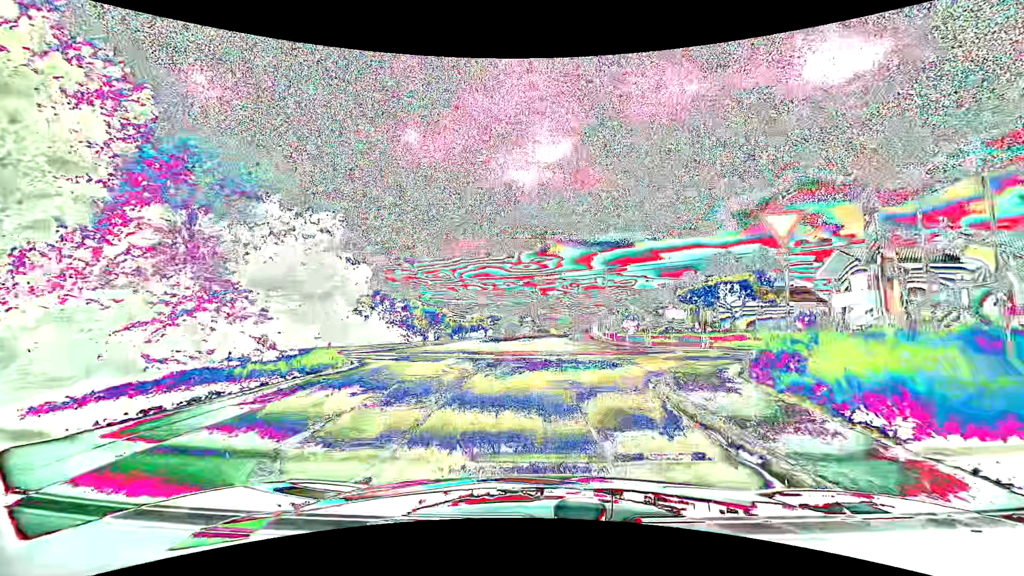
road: residential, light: Day
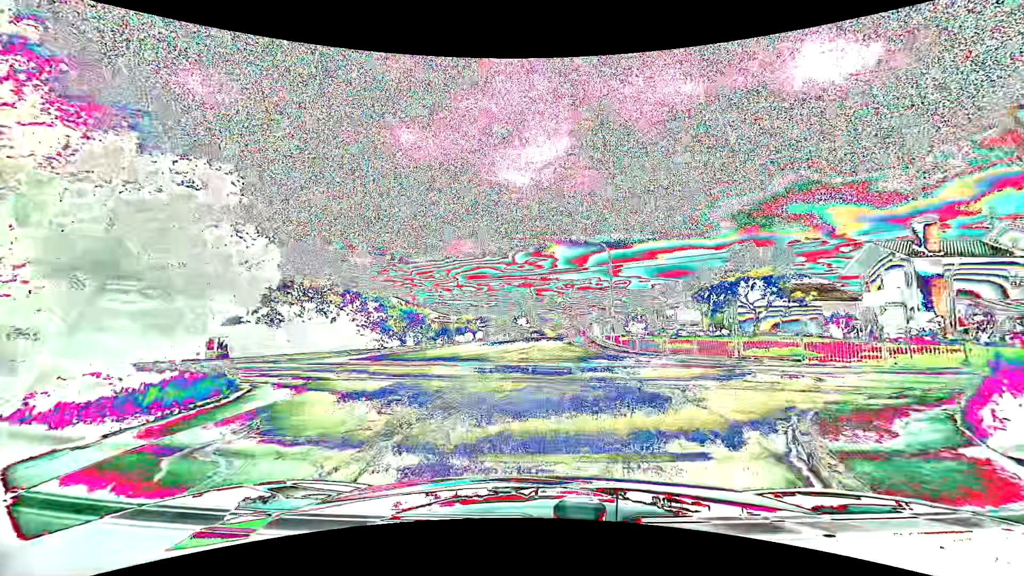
(0.0, +5.3) m; +1°
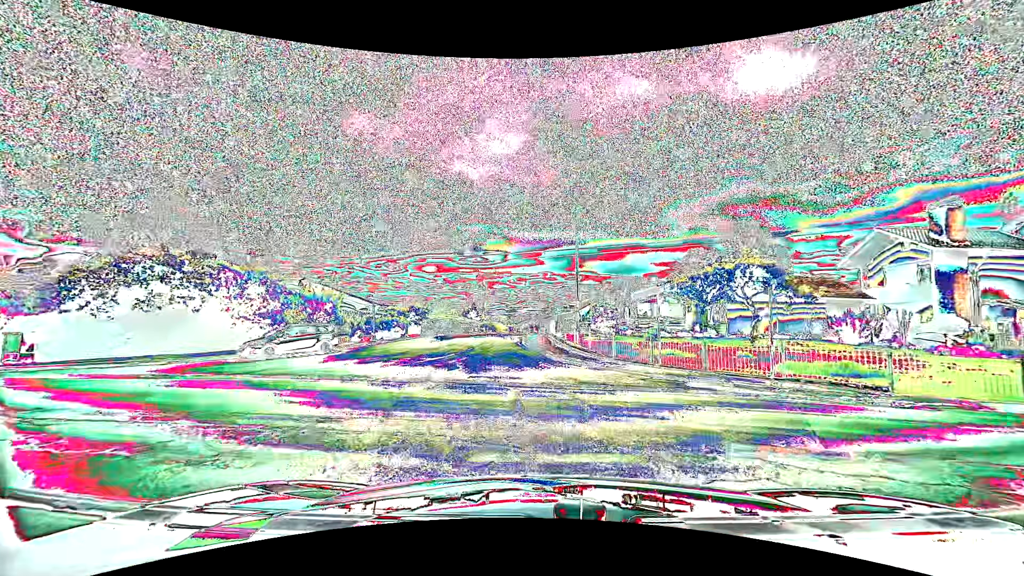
(+0.3, +8.3) m; +5°
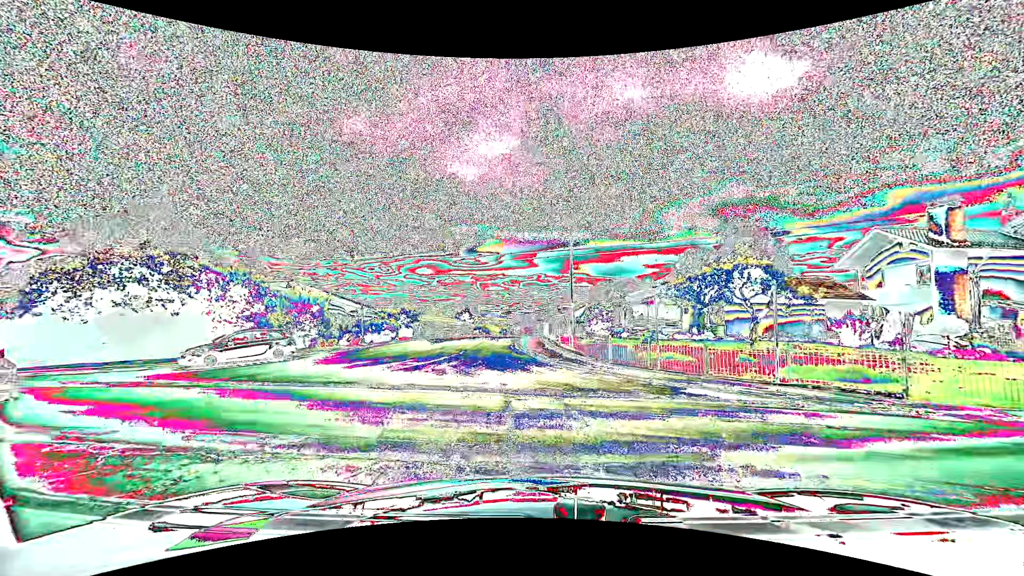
(0.0, +0.7) m; -1°
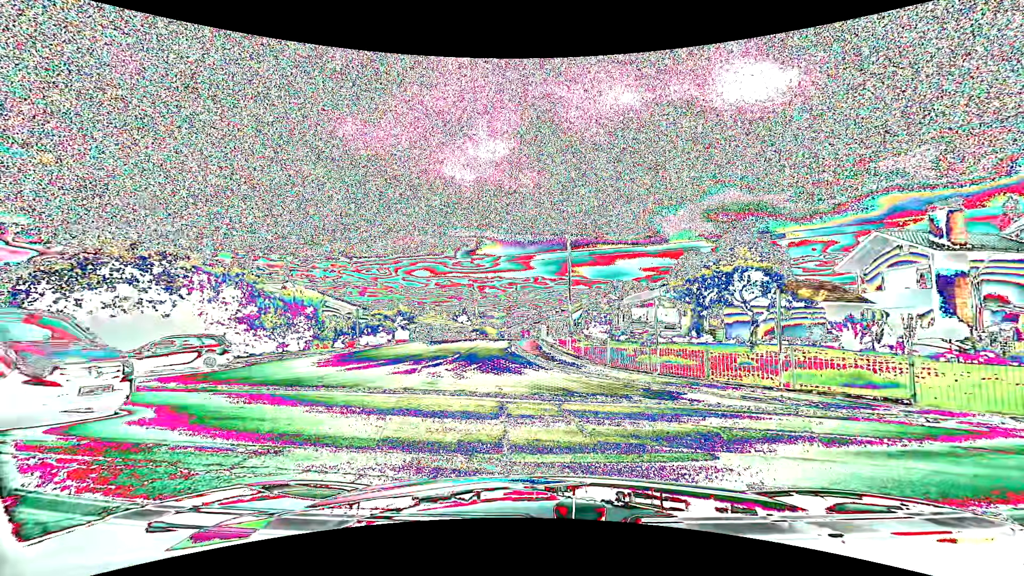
(0.0, +0.4) m; 0°
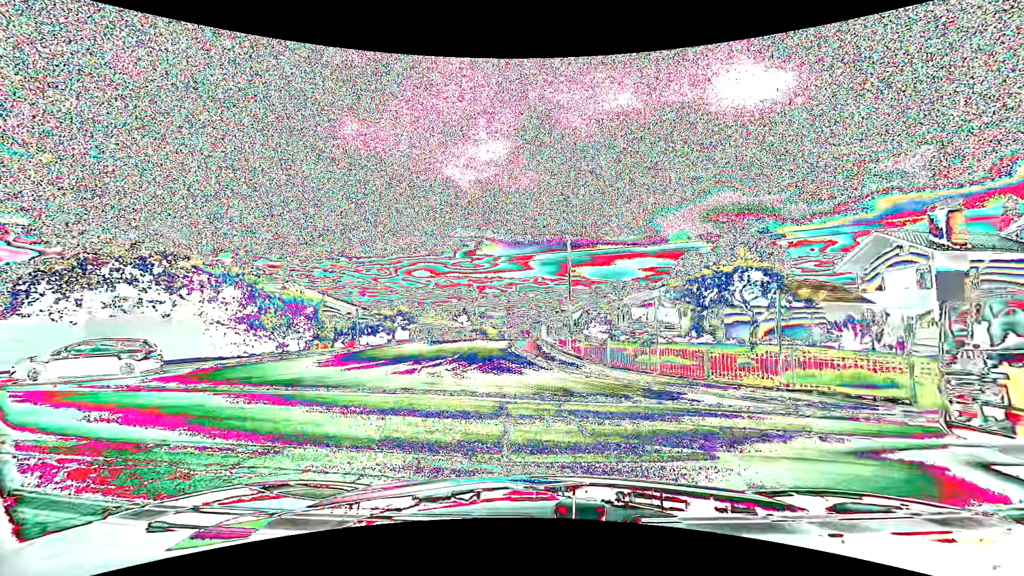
(0.0, 0.0) m; 0°
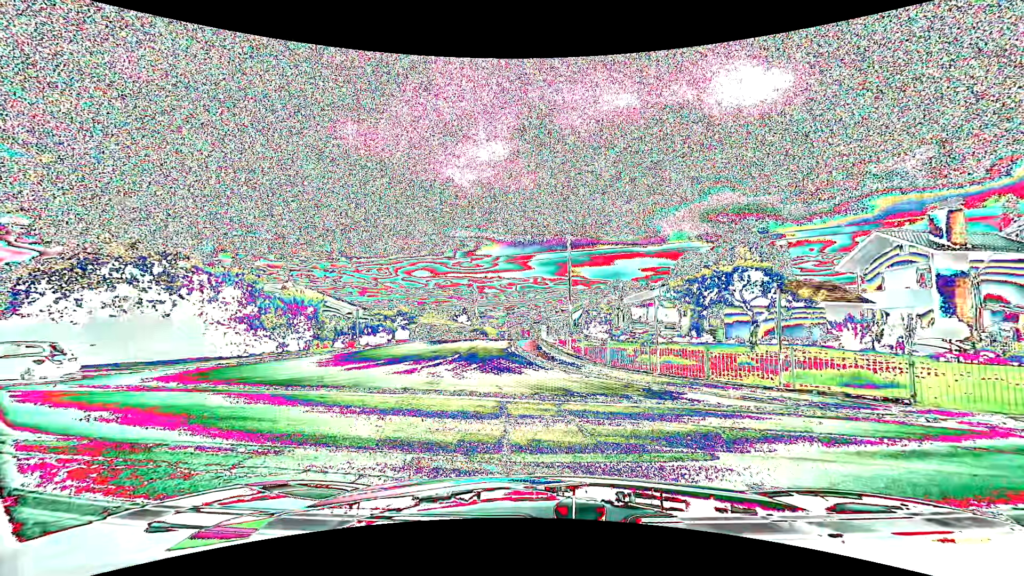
(0.0, 0.0) m; 0°
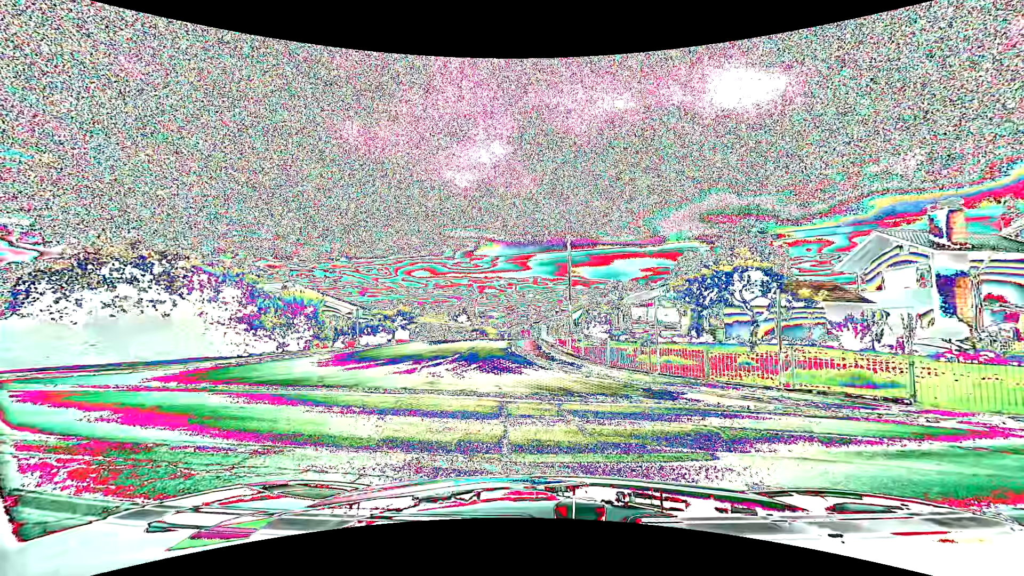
(0.0, 0.0) m; 0°
(-2, +10) (-10, +15) (-20, +18) (-29, +21) (-39, +24) (-49, +27) (-58, +29) (-68, +32) (-78, +35) (-87, +38) m
